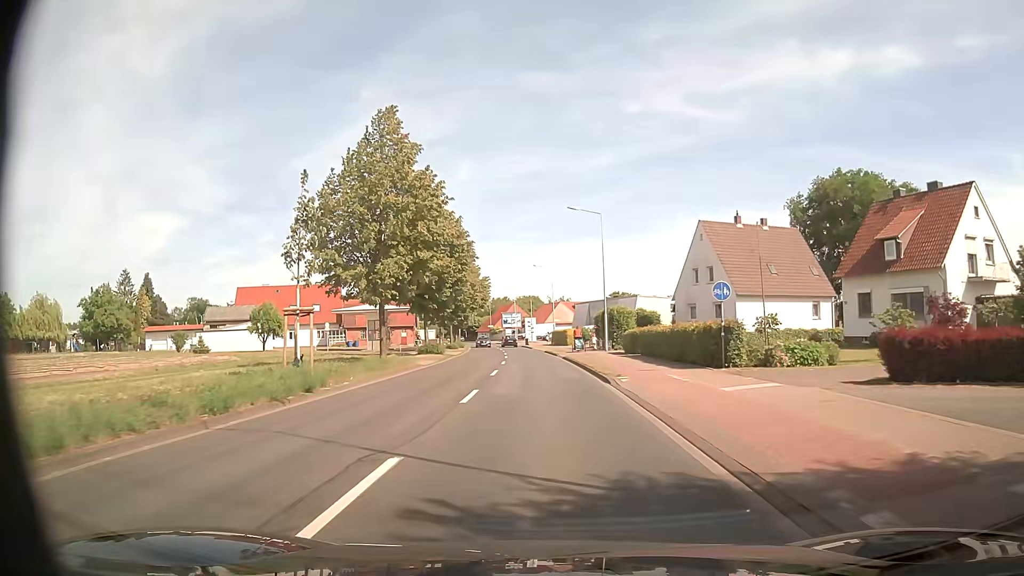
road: secondary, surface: asphalt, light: Day
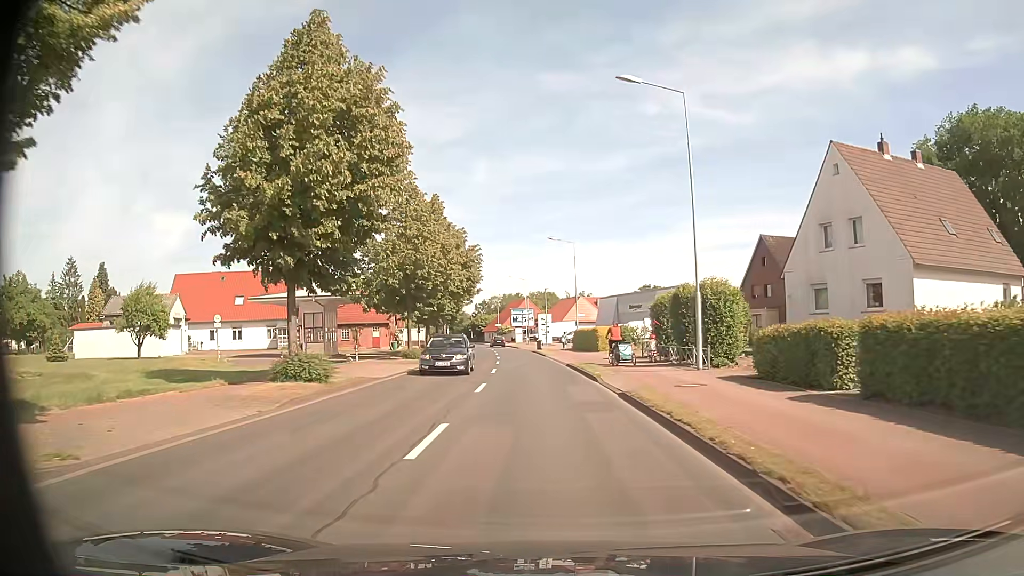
(-0.2, +23.8) m; -1°
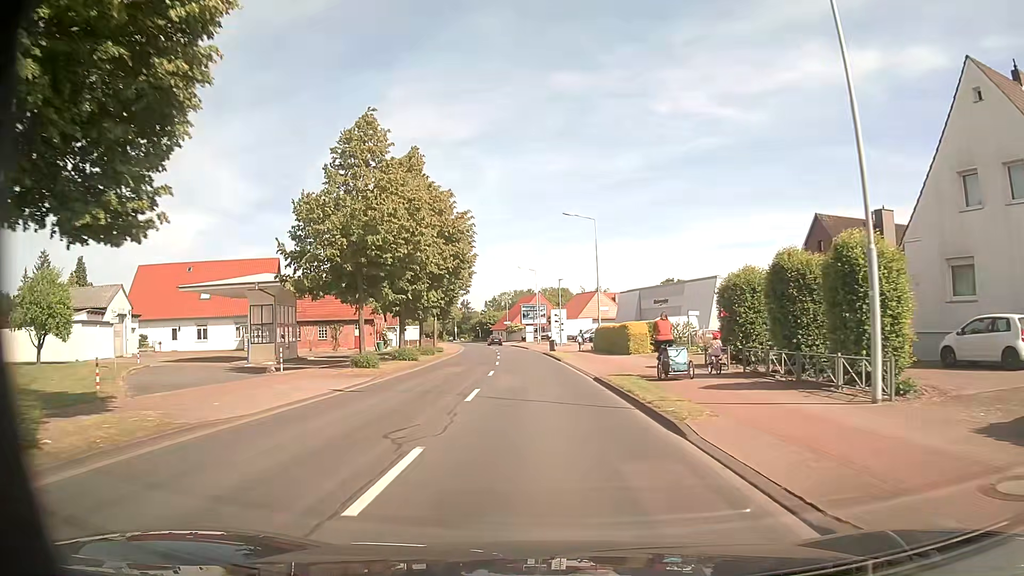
(0.0, +11.5) m; -1°
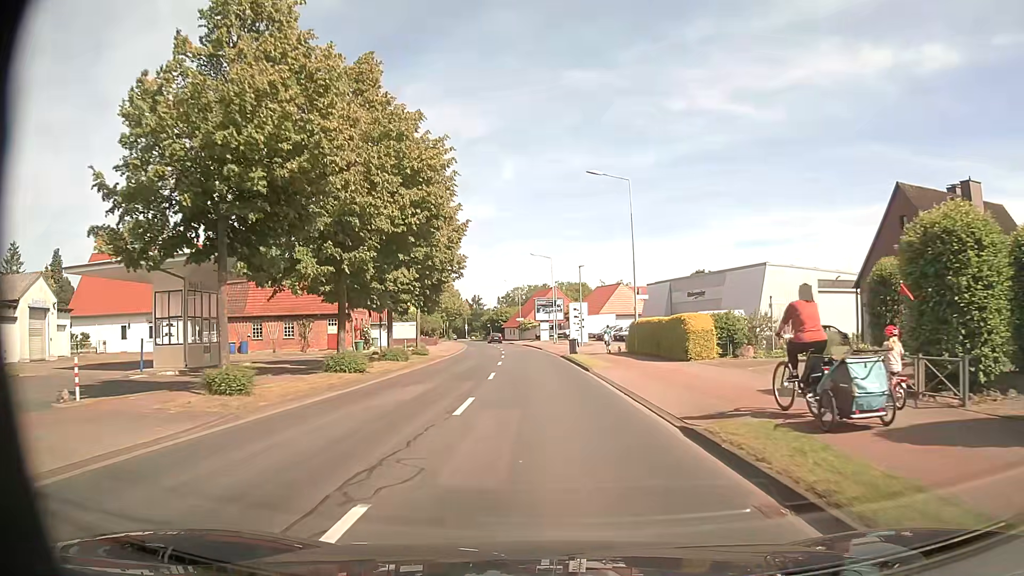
(-0.2, +11.9) m; -2°
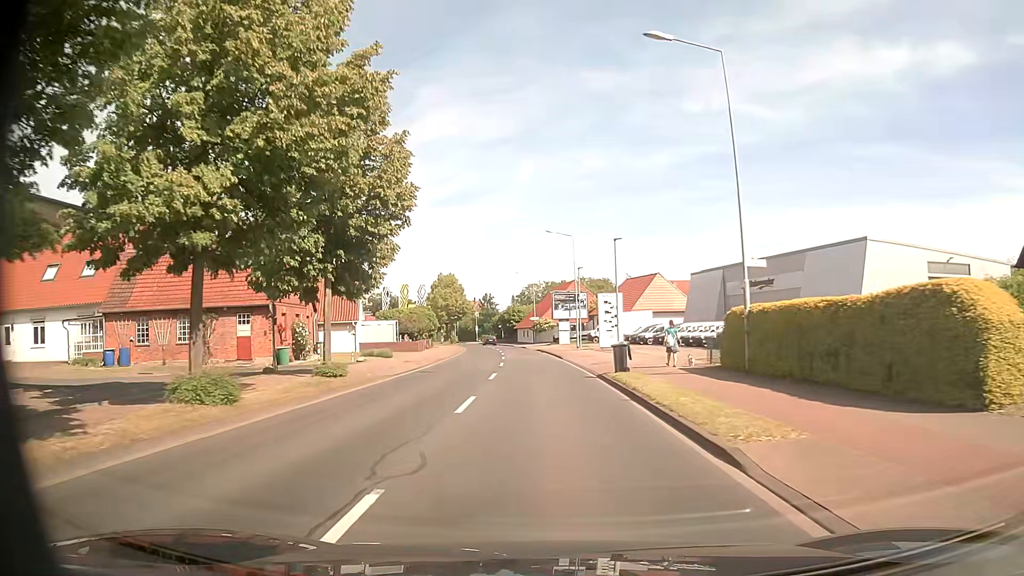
(-0.1, +17.6) m; -2°
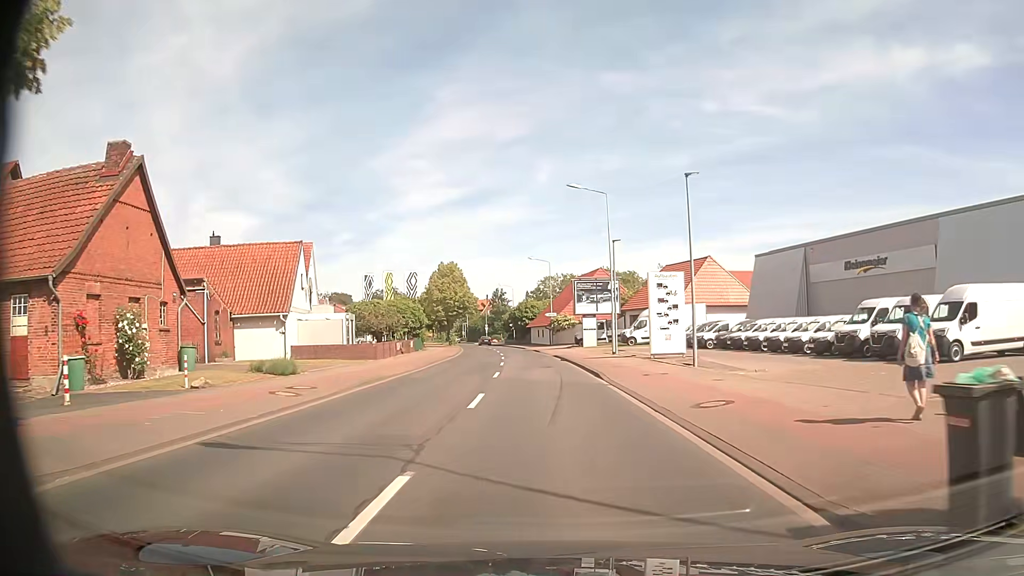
(-0.2, +17.2) m; -1°
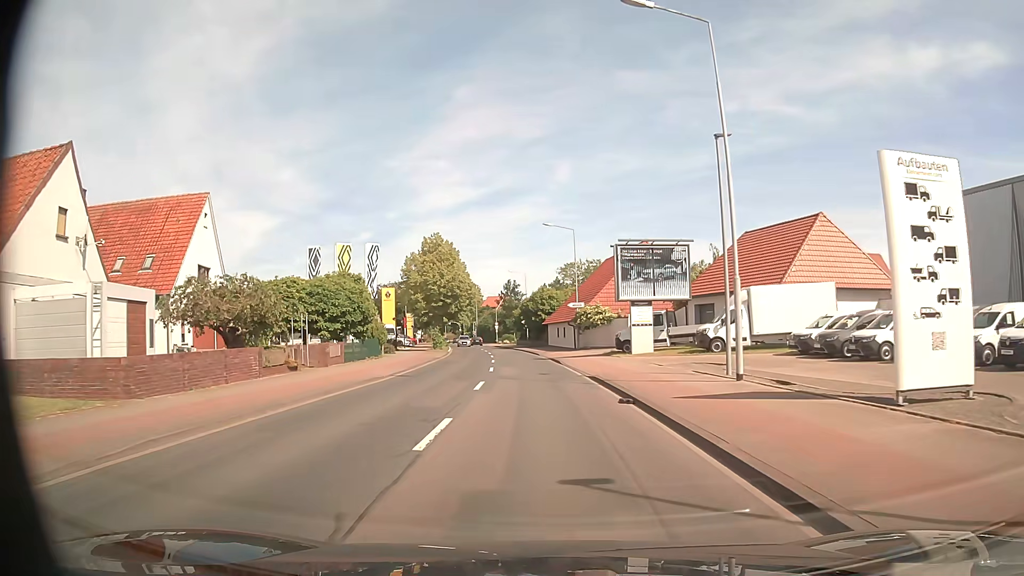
(-0.3, +22.7) m; -1°
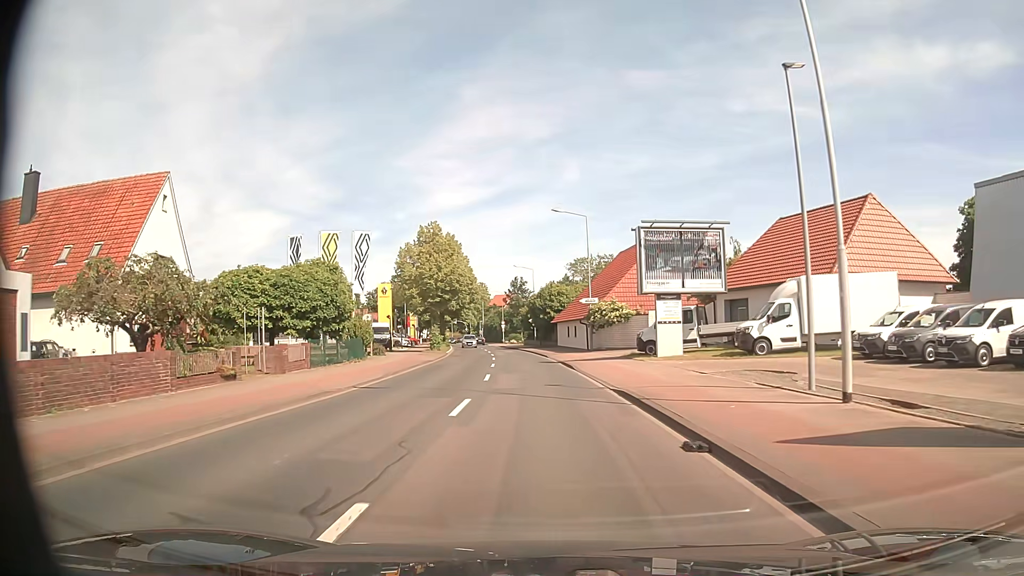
(0.0, +5.6) m; -1°
(0, +10) (0, +20) (-1, +30) (-2, +40) (-3, +50) (-4, +60) (-5, +70) (-6, +80) (-8, +90) (-9, +99) m
